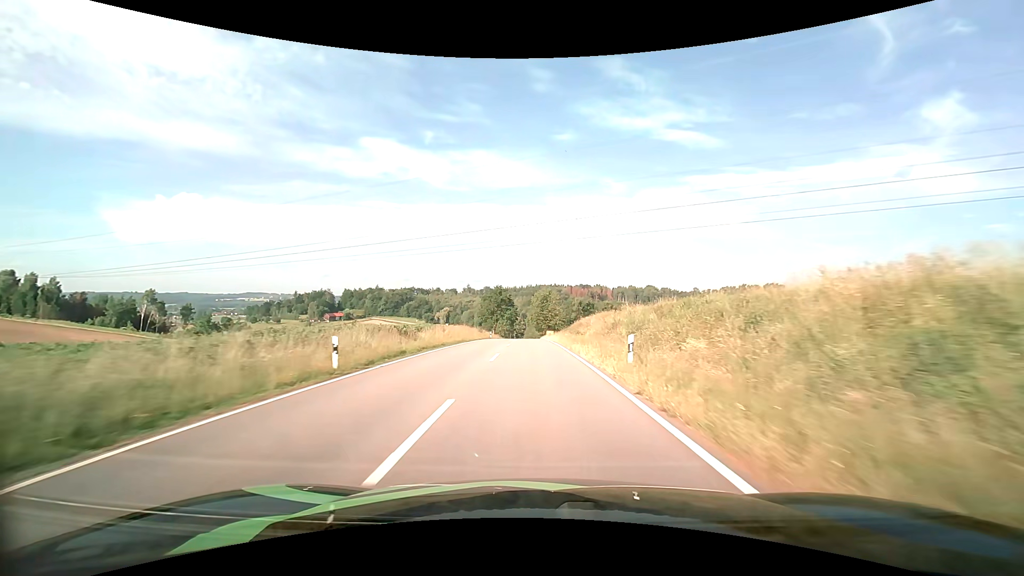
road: tertiary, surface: asphalt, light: Day
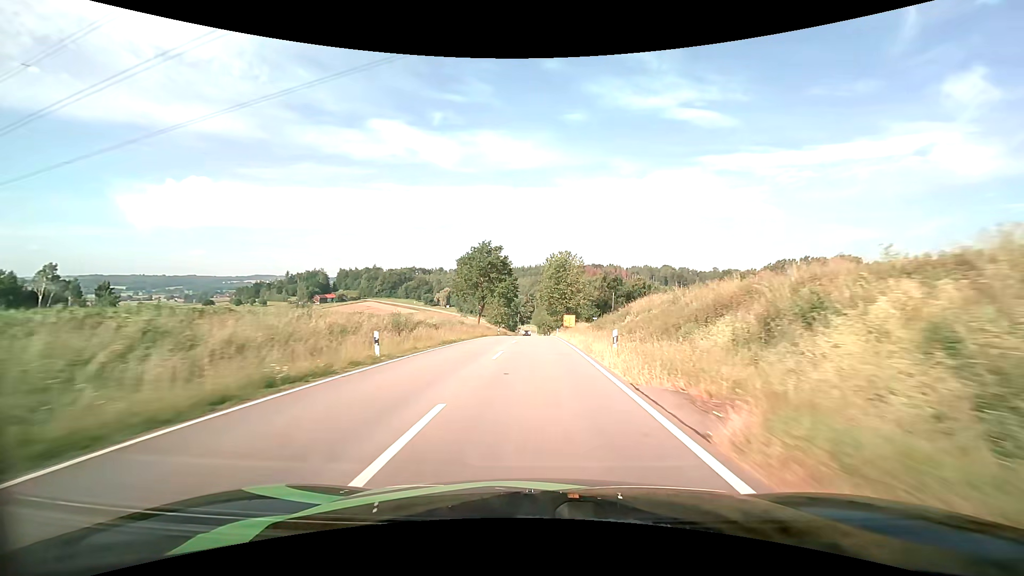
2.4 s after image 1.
(-0.8, +50.6) m; -1°
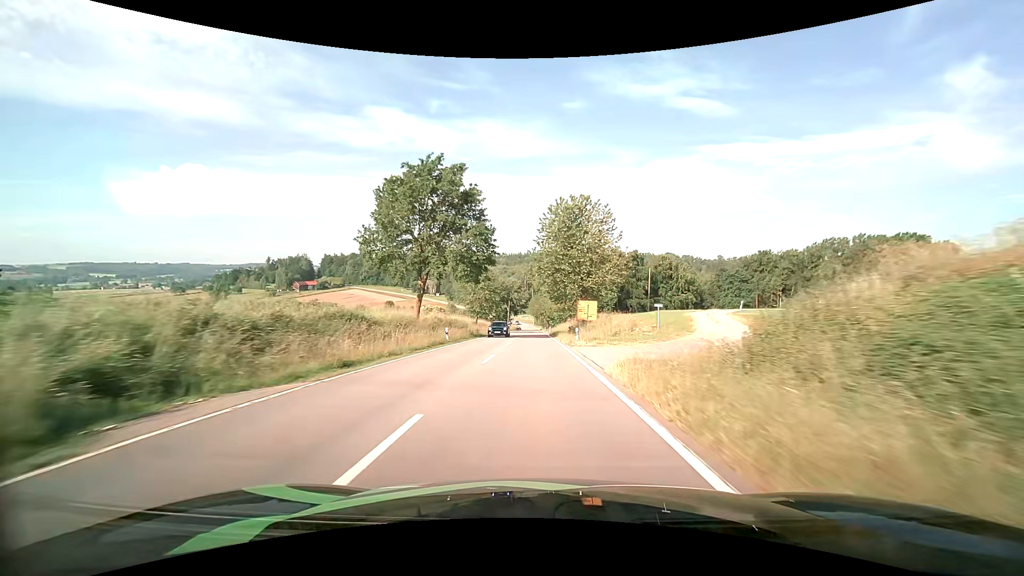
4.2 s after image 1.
(+0.1, +37.7) m; 0°
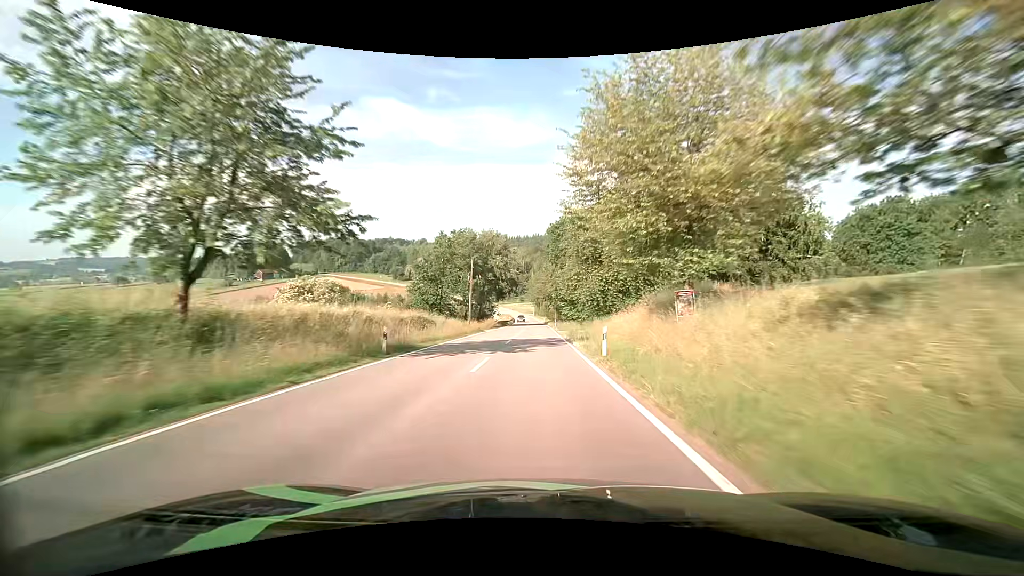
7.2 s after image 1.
(-0.2, +65.3) m; 0°
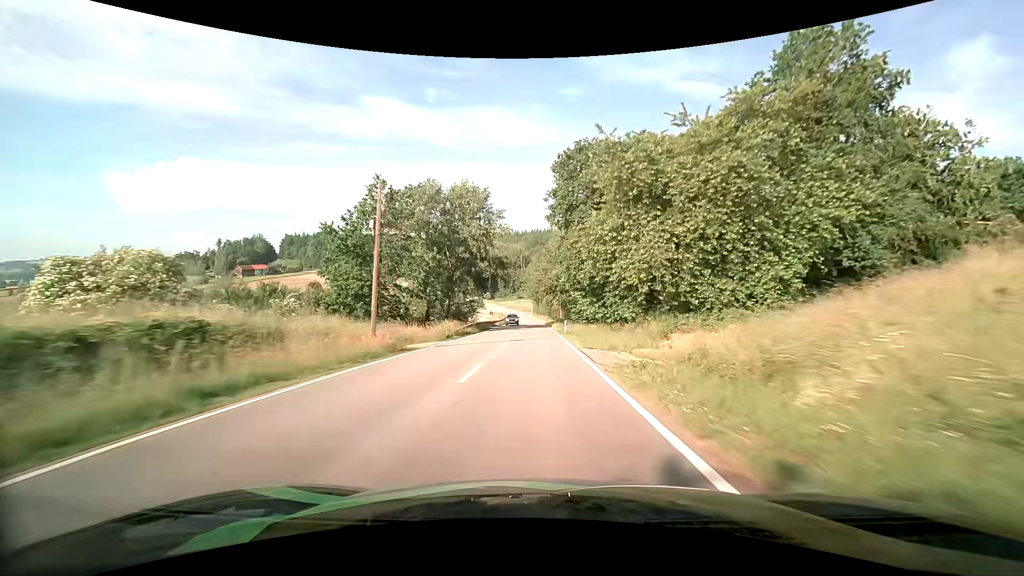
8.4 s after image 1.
(0.0, +26.9) m; 0°
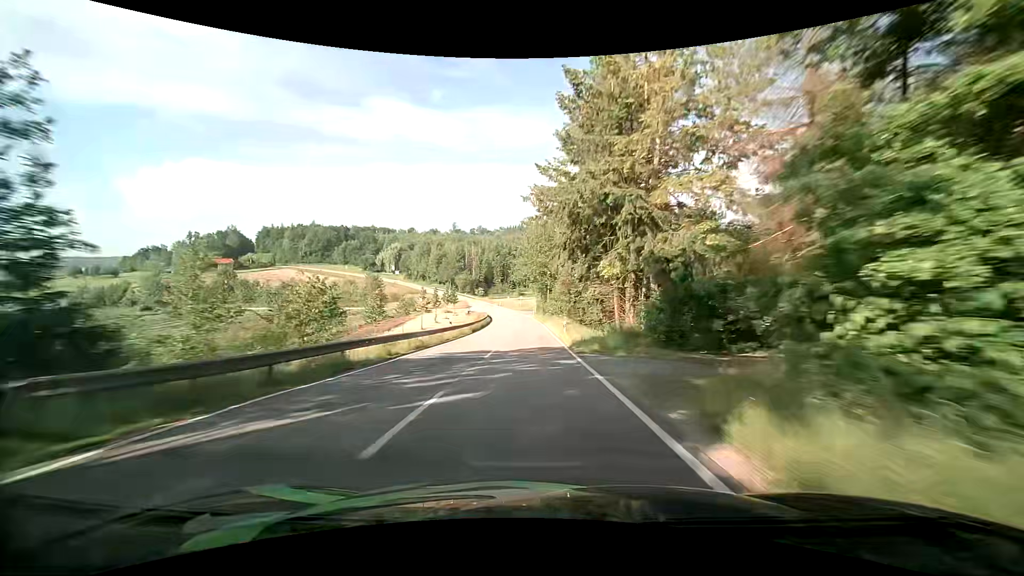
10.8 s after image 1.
(0.0, +54.3) m; 0°
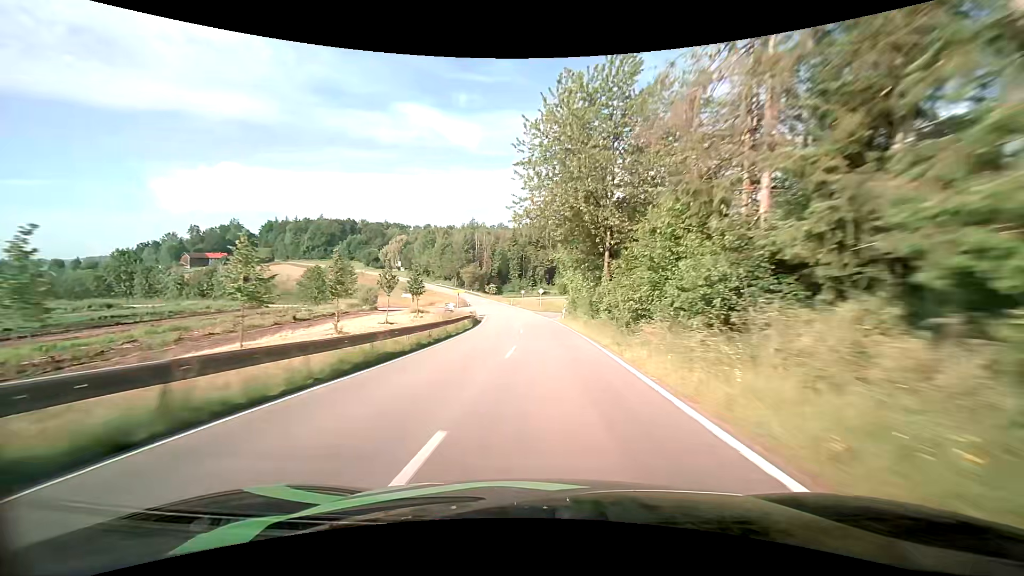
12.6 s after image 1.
(-1.0, +40.2) m; -3°
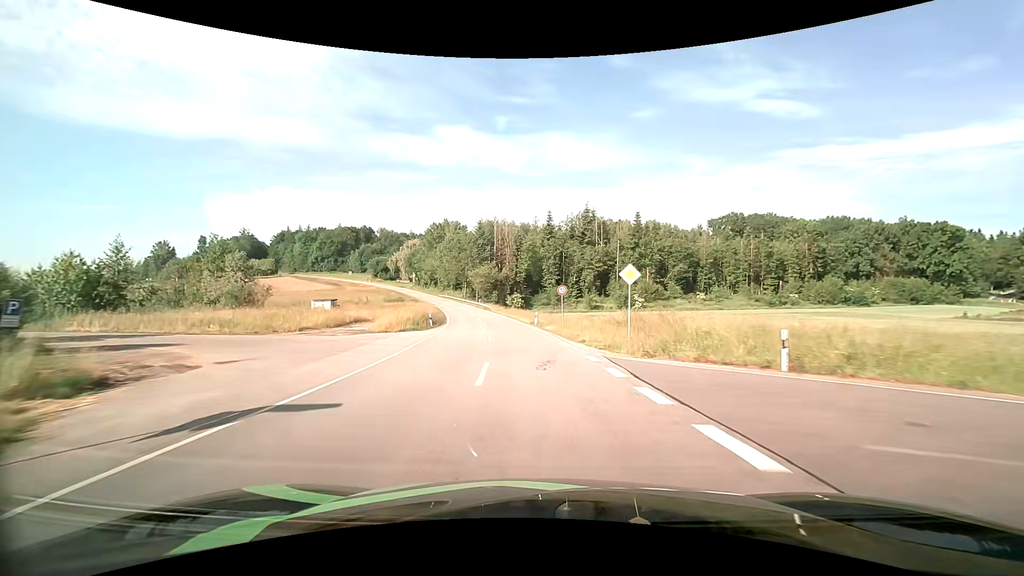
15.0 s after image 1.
(-1.2, +52.8) m; -4°
(0, +10) (-1, +20) (-1, +30) (-3, +40) (-4, +50) (-6, +60) (-8, +69) (-11, +79) (-13, +89) (-16, +98) m
